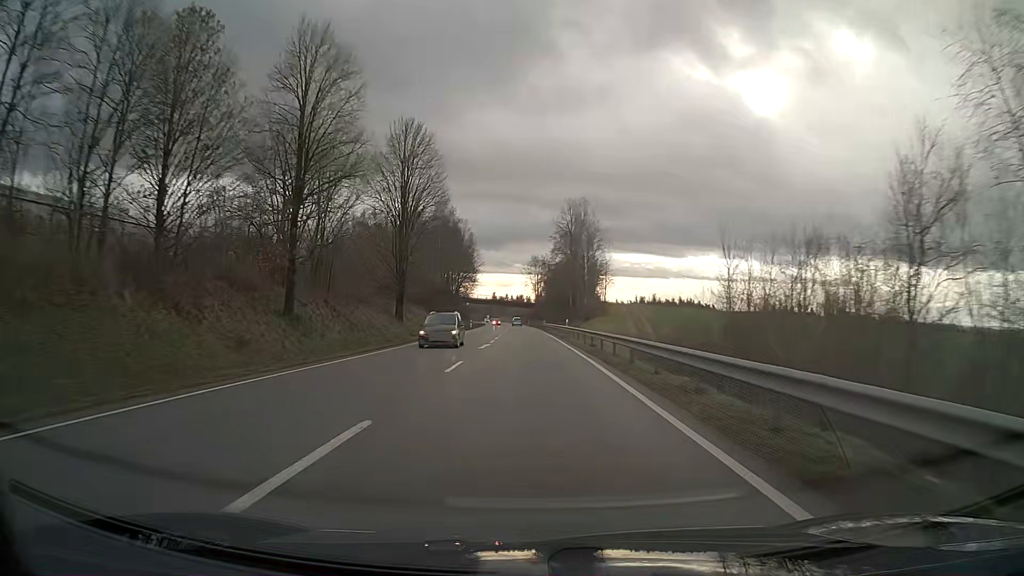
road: primary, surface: asphalt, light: Day
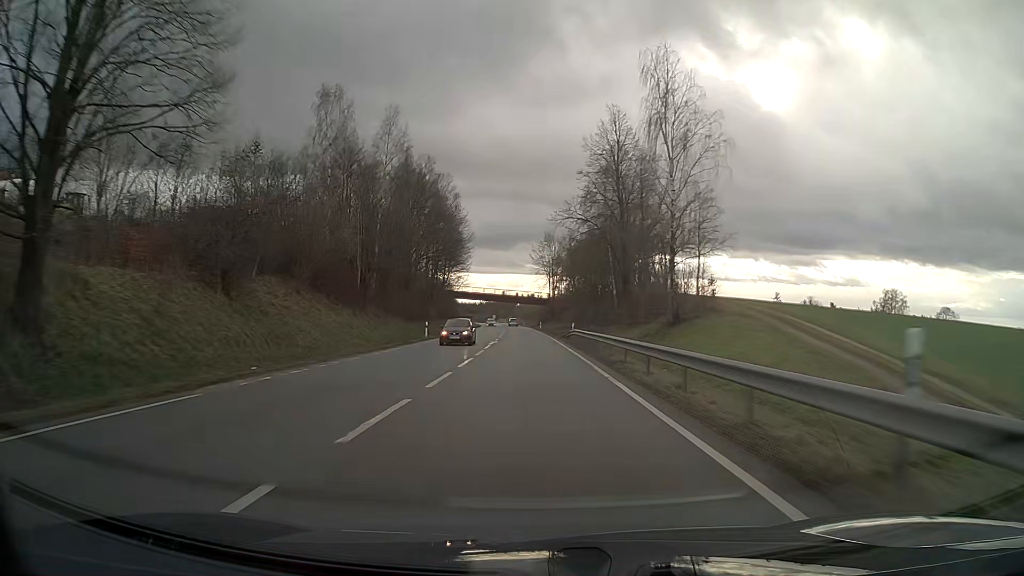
(-0.4, +47.4) m; -1°
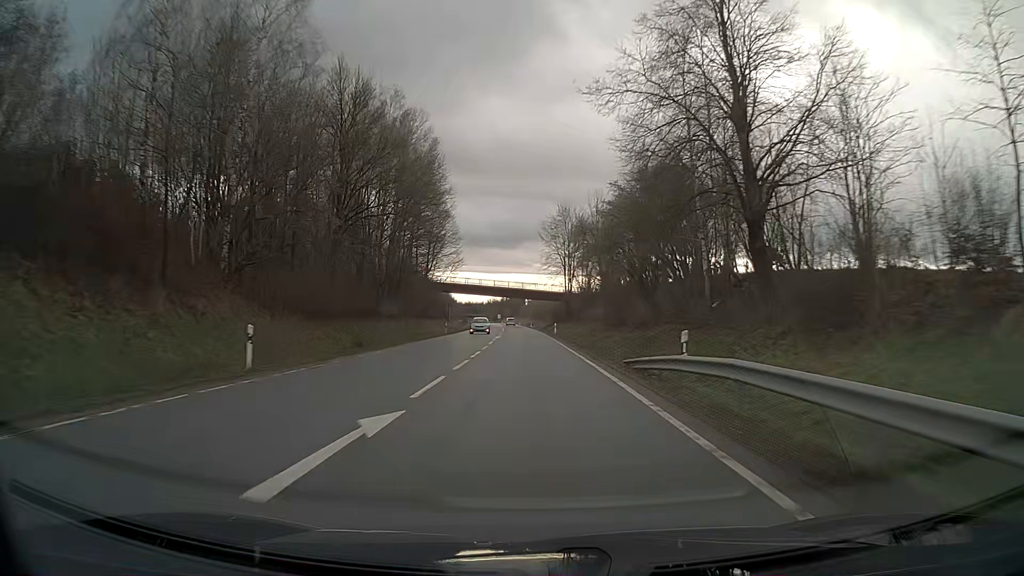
(-0.2, +31.6) m; -1°
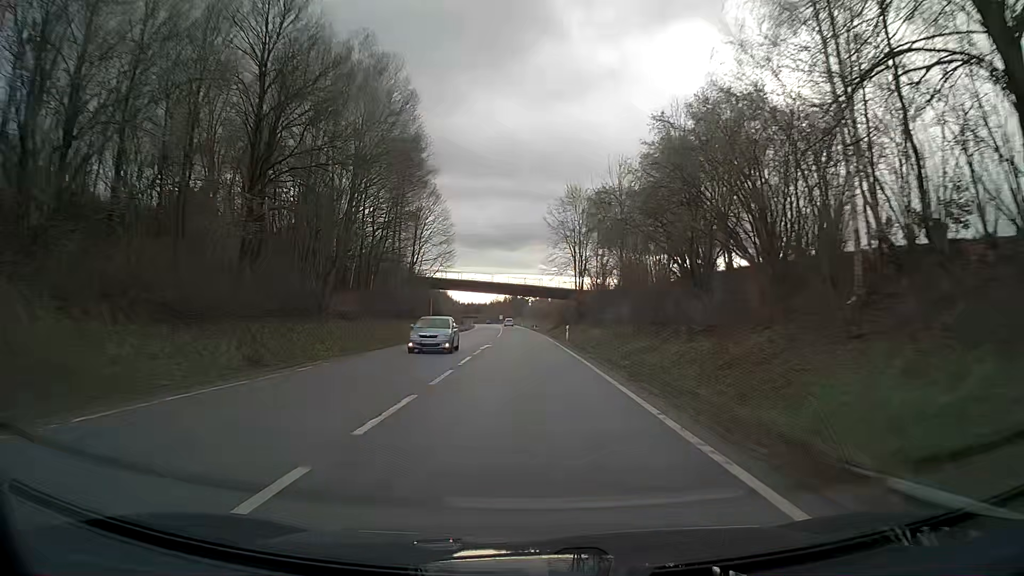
(0.0, +15.8) m; 0°
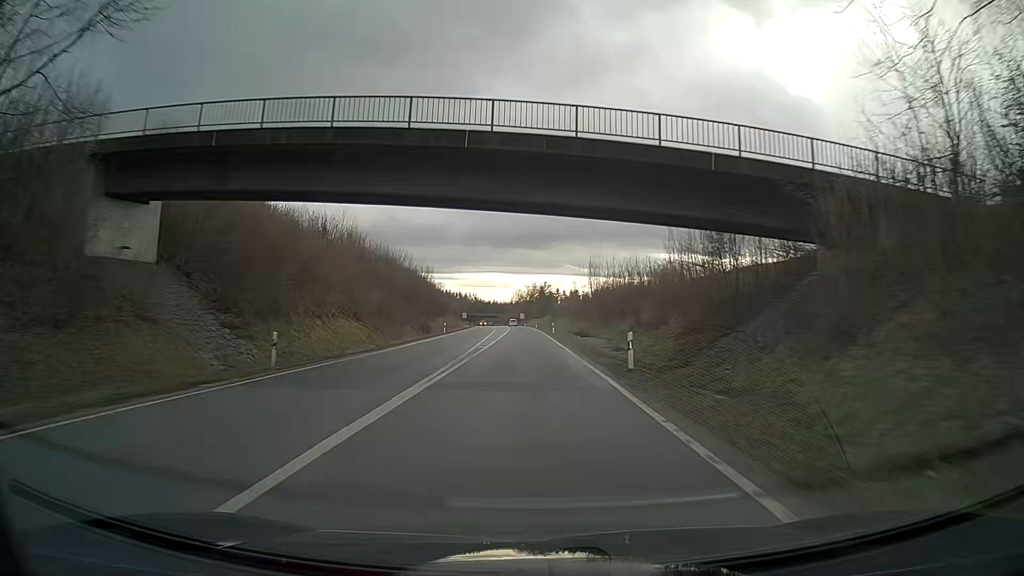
(-1.6, +78.9) m; -2°
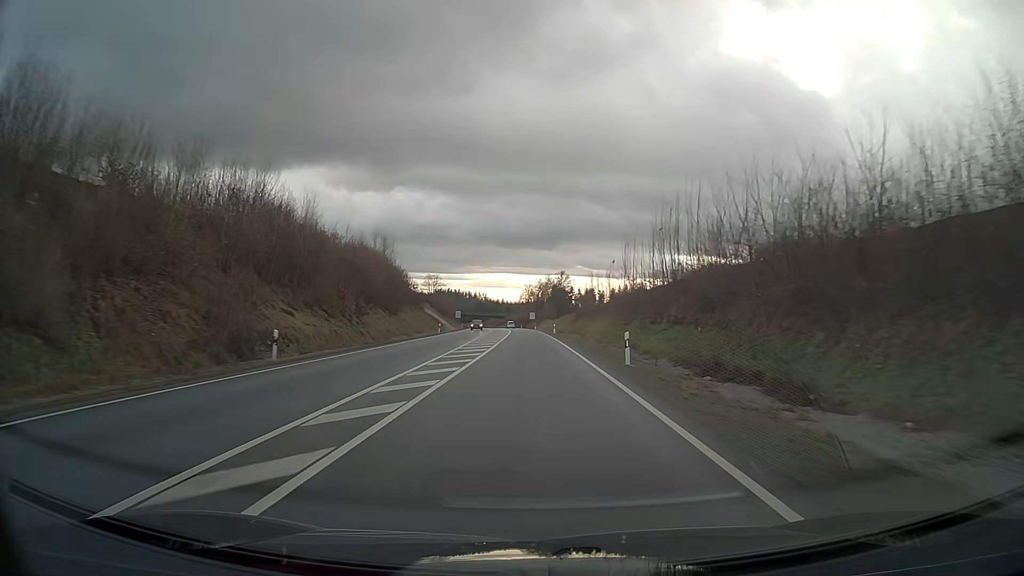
(-0.5, +47.4) m; -1°
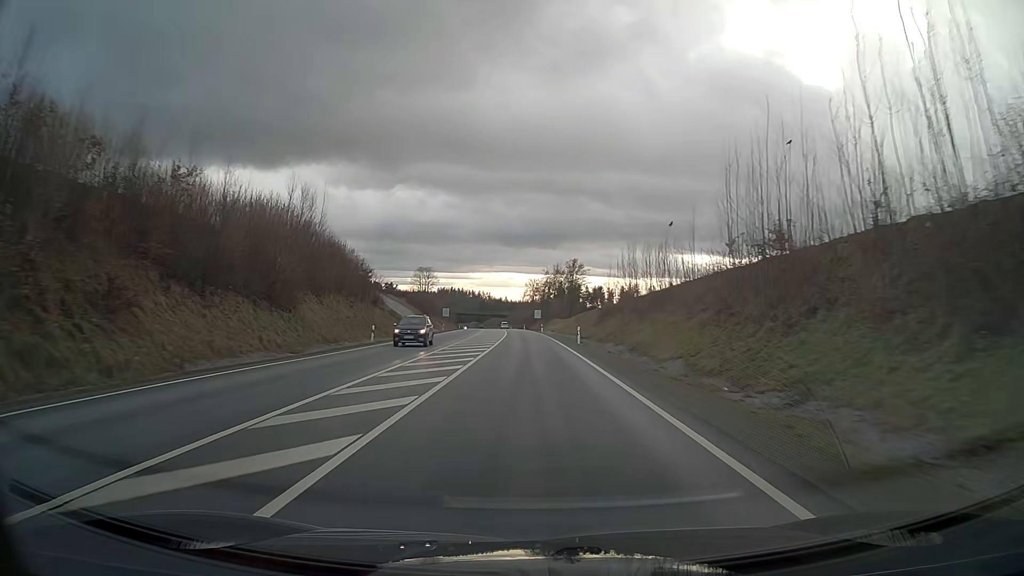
(-0.1, +31.6) m; 0°
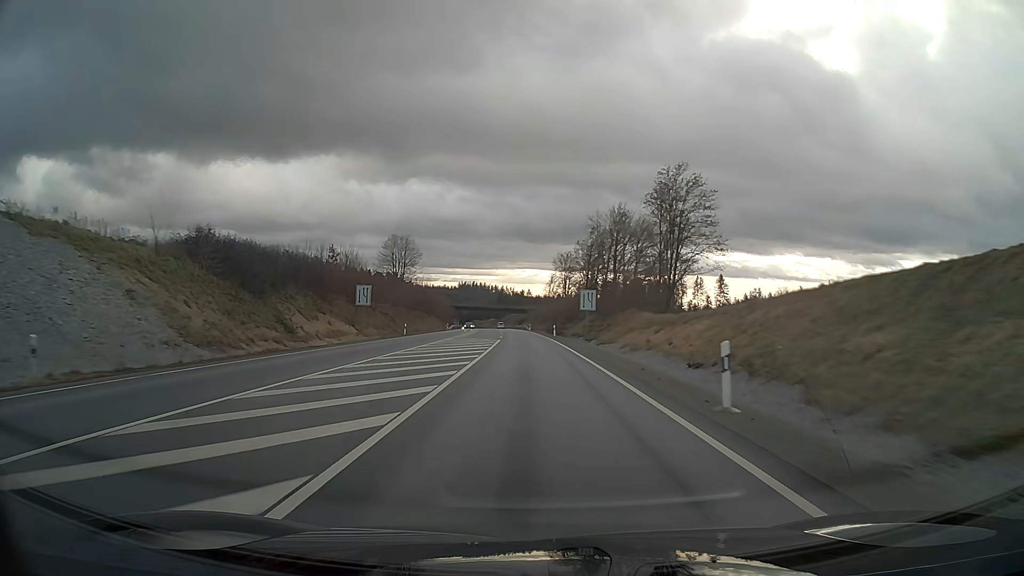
(-1.6, +79.1) m; -2°
